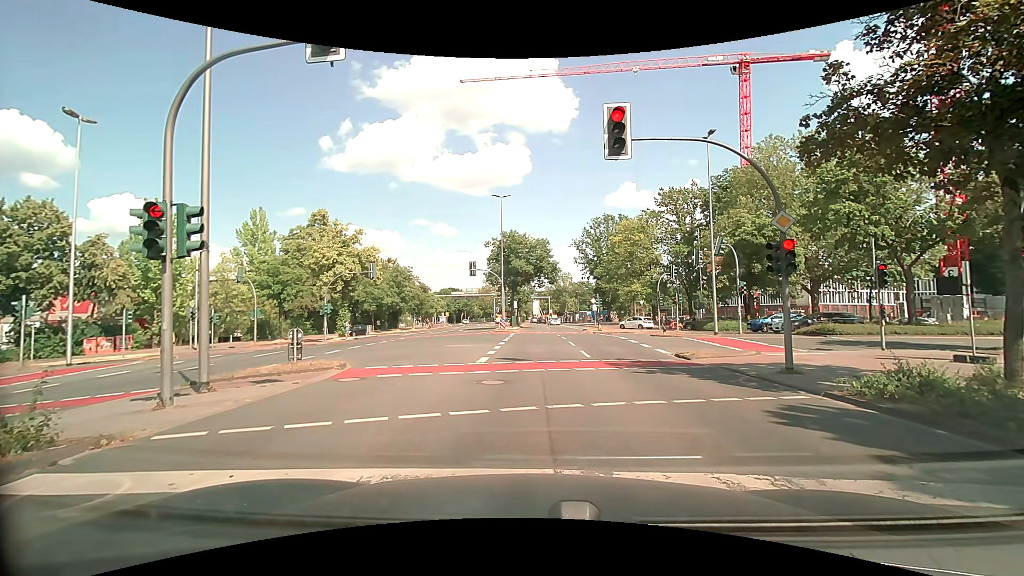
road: secondary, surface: asphalt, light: Day
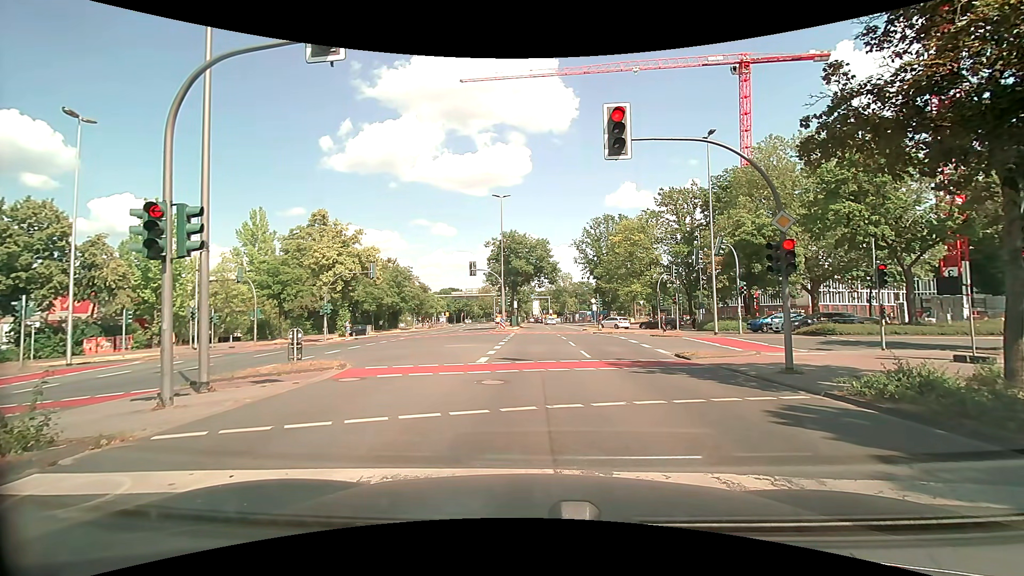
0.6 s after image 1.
(0.0, 0.0) m; 0°
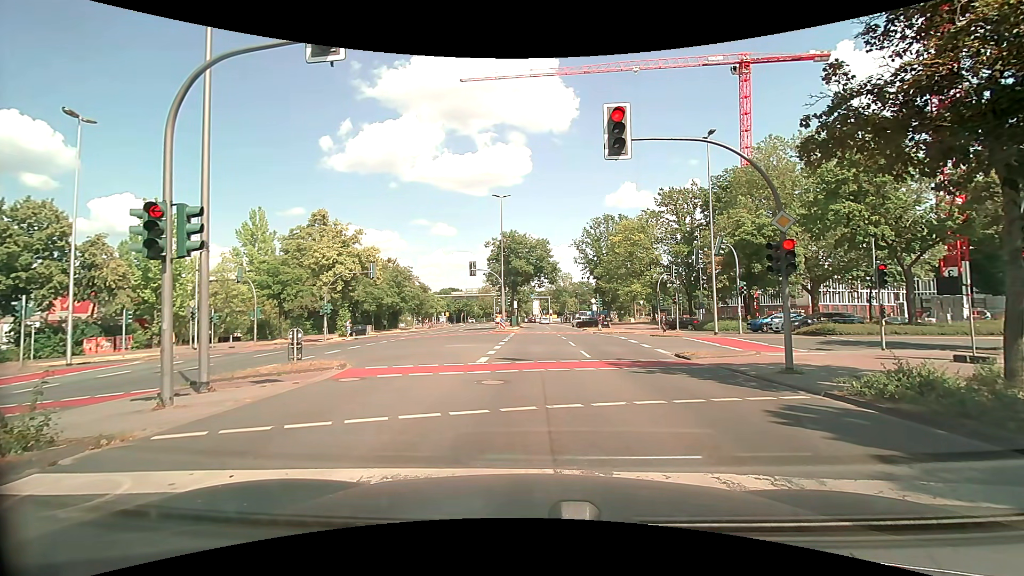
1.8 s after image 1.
(0.0, 0.0) m; 0°
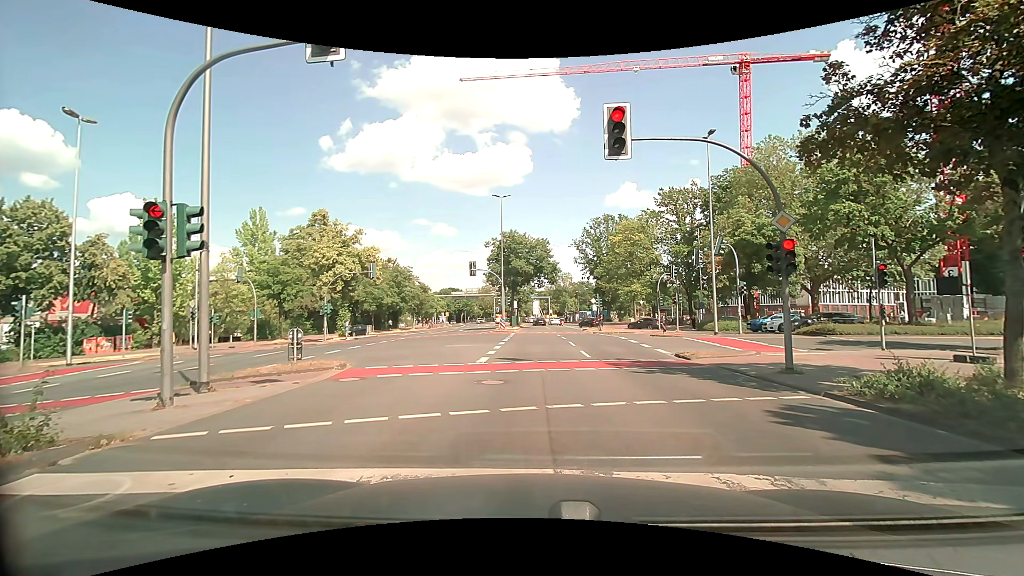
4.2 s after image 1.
(0.0, 0.0) m; 0°
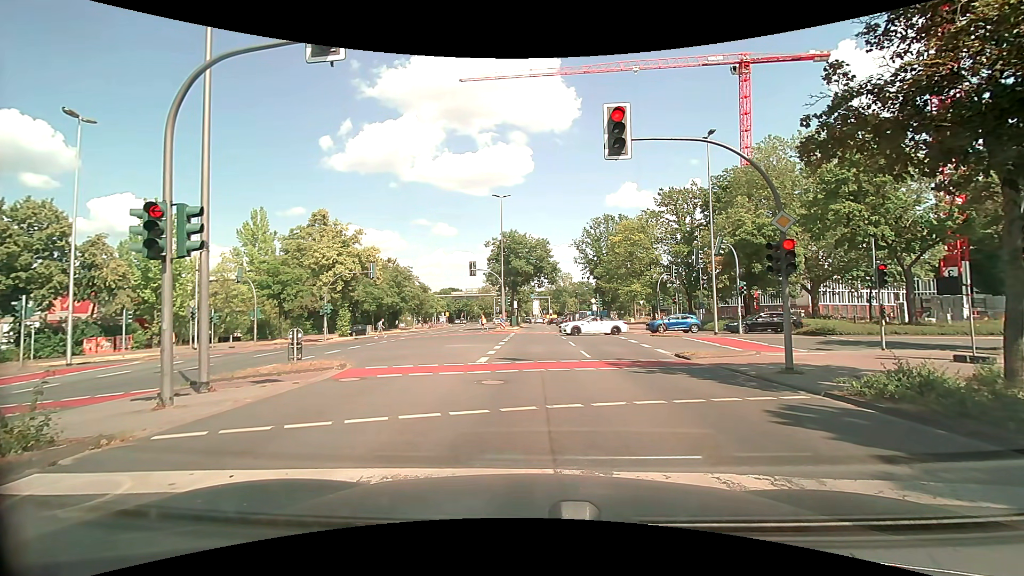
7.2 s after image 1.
(0.0, 0.0) m; 0°
